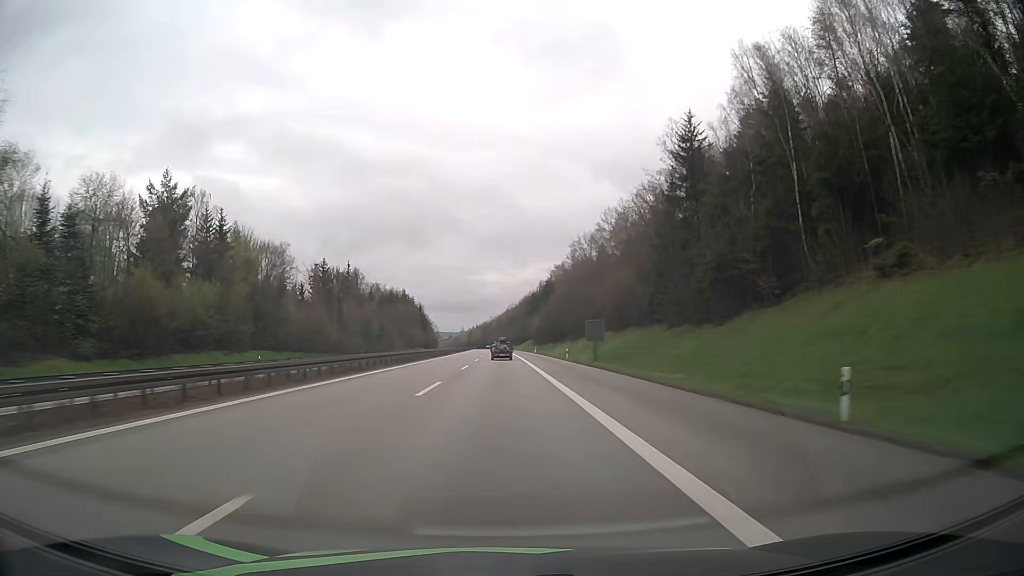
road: motorway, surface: asphalt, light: Day
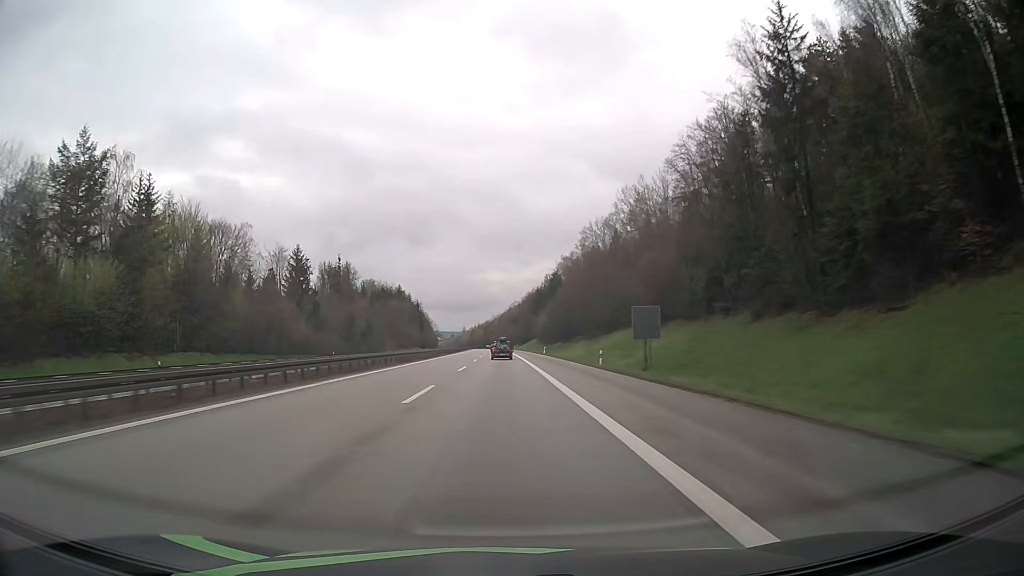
(0.0, +20.3) m; 0°
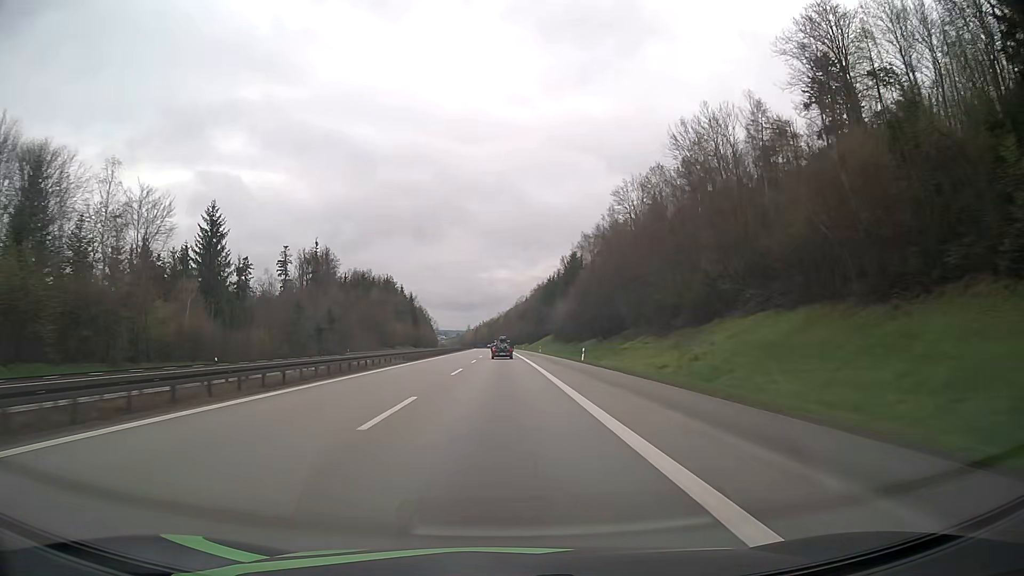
(-0.2, +40.7) m; -1°
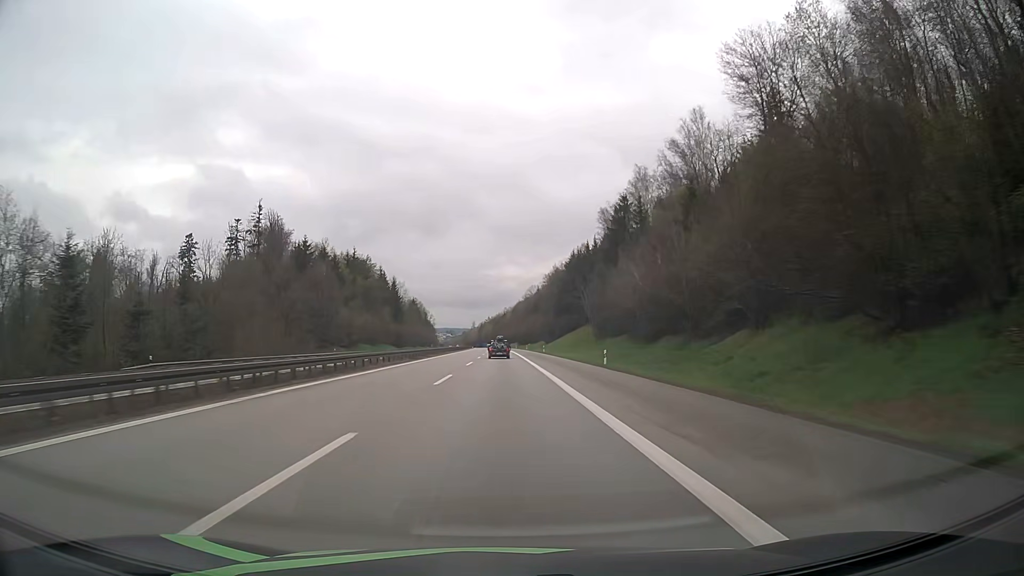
(-0.3, +61.0) m; 0°
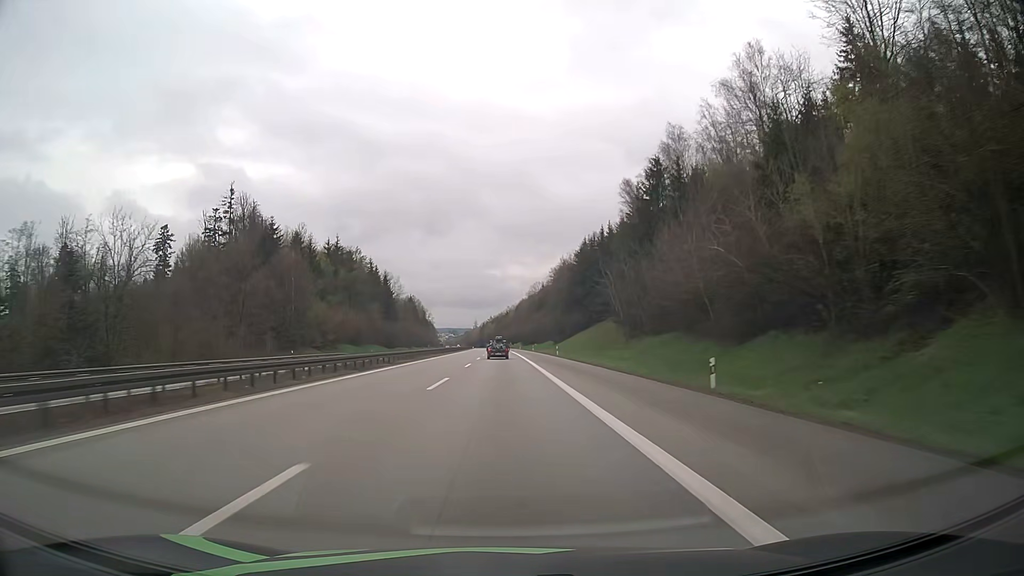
(-0.1, +20.3) m; 0°
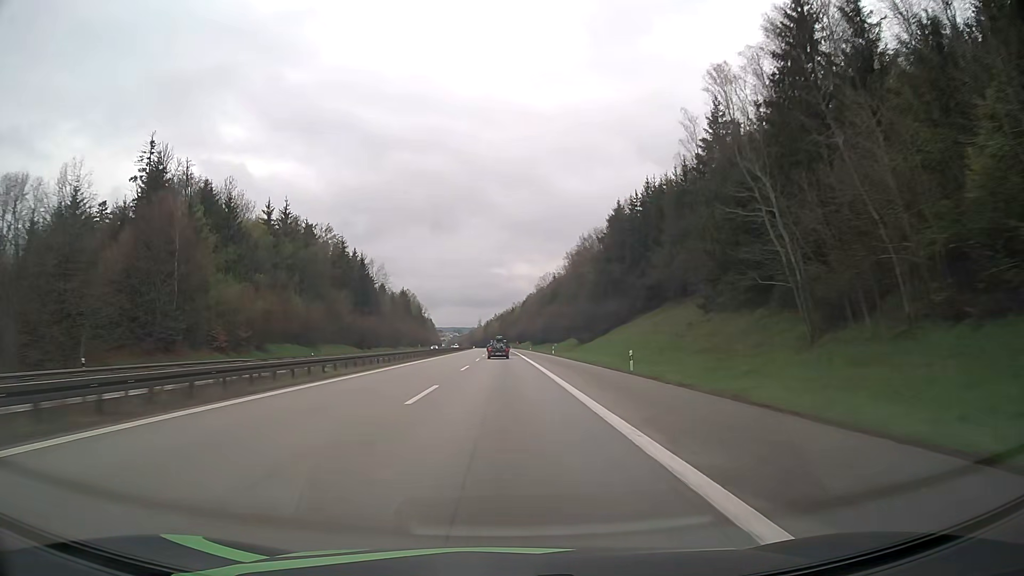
(-0.2, +40.5) m; 0°
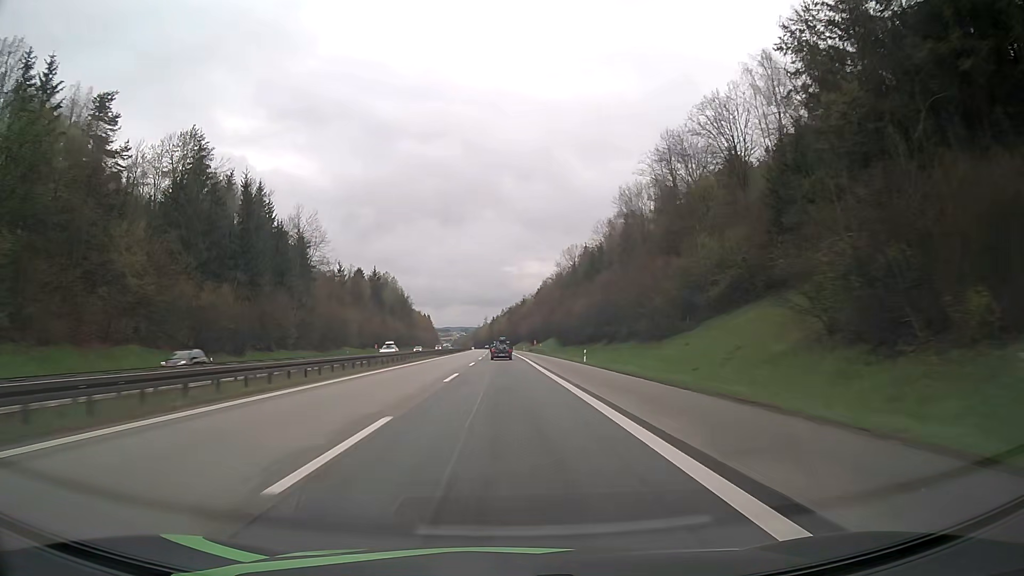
(-0.6, +80.7) m; -1°
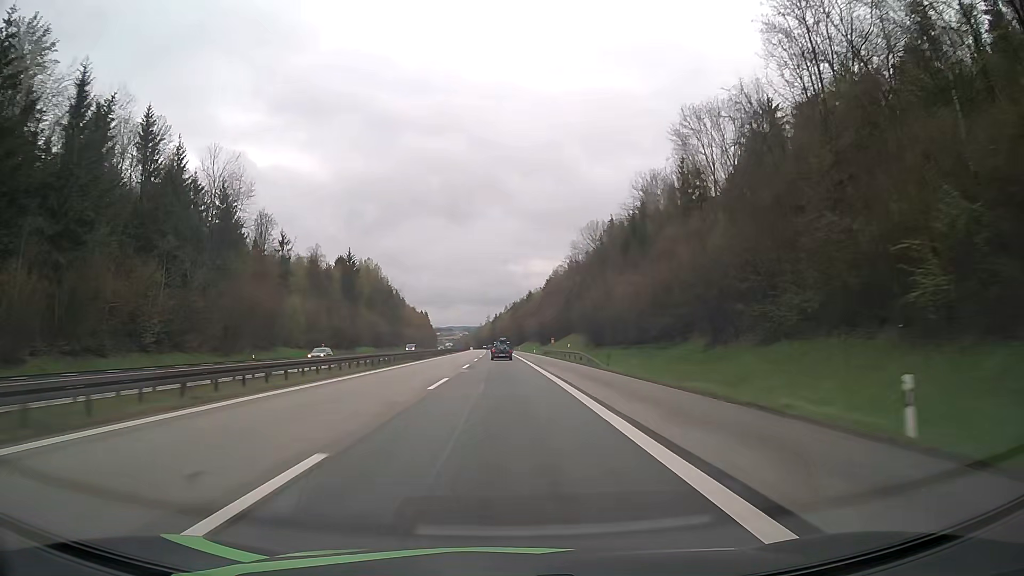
(-0.2, +40.2) m; 0°
(0, +10) (0, +20) (0, +30) (0, +40) (0, +50) (0, +60) (-1, +70) (-1, +80) (-1, +90) (-1, +100) m
